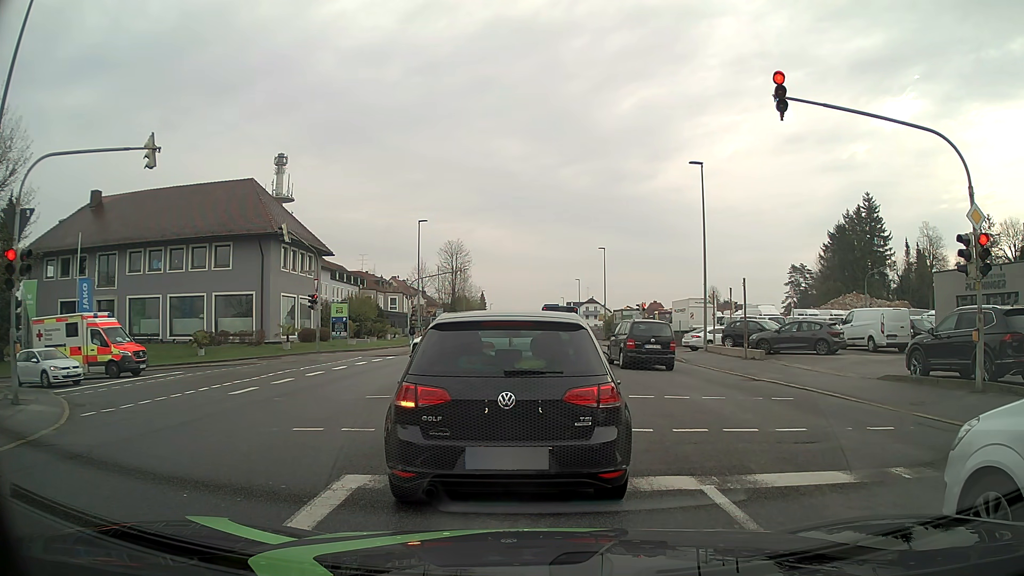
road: tertiary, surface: asphalt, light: Day
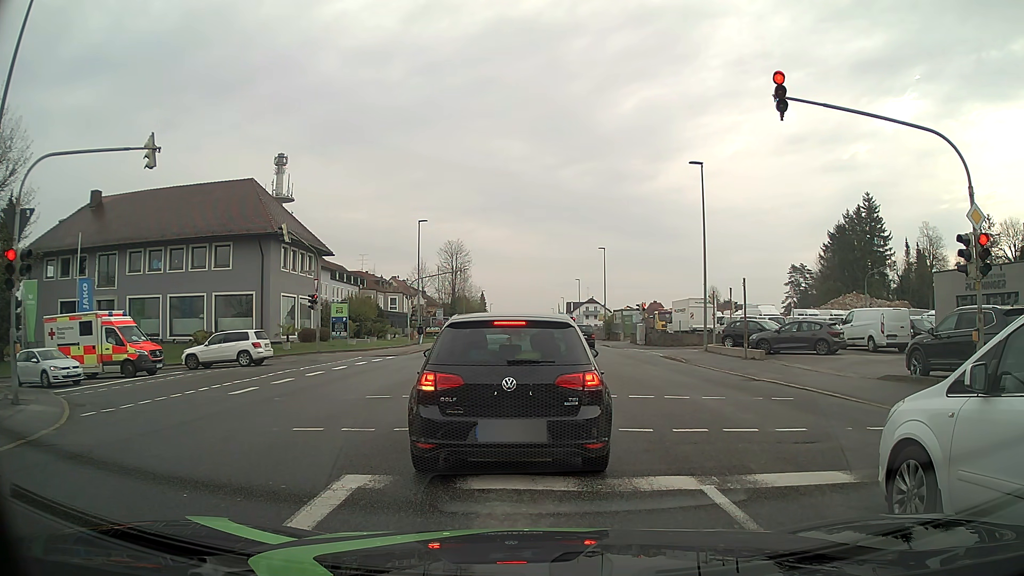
(0.0, 0.0) m; 0°
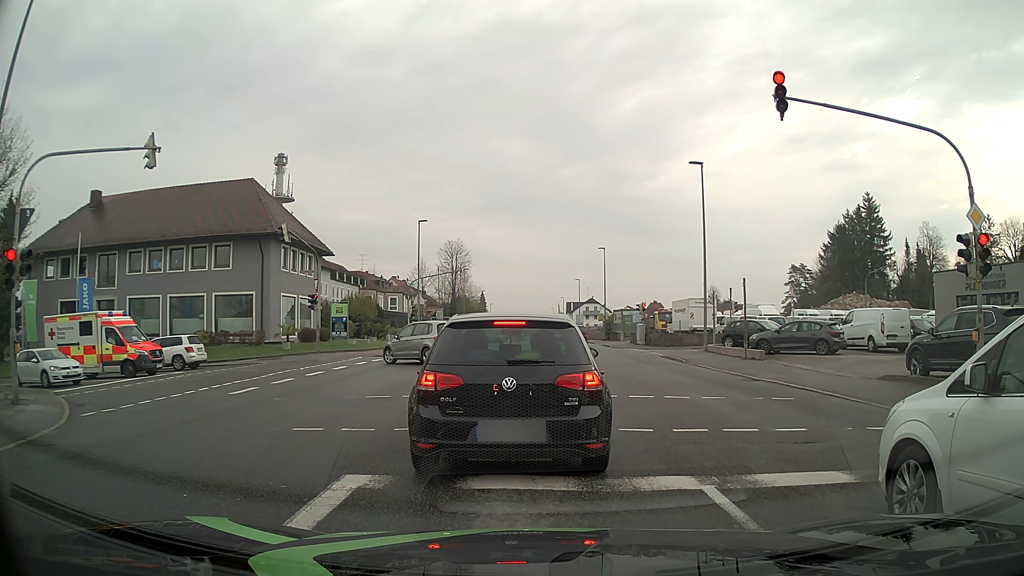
(0.0, 0.0) m; 0°
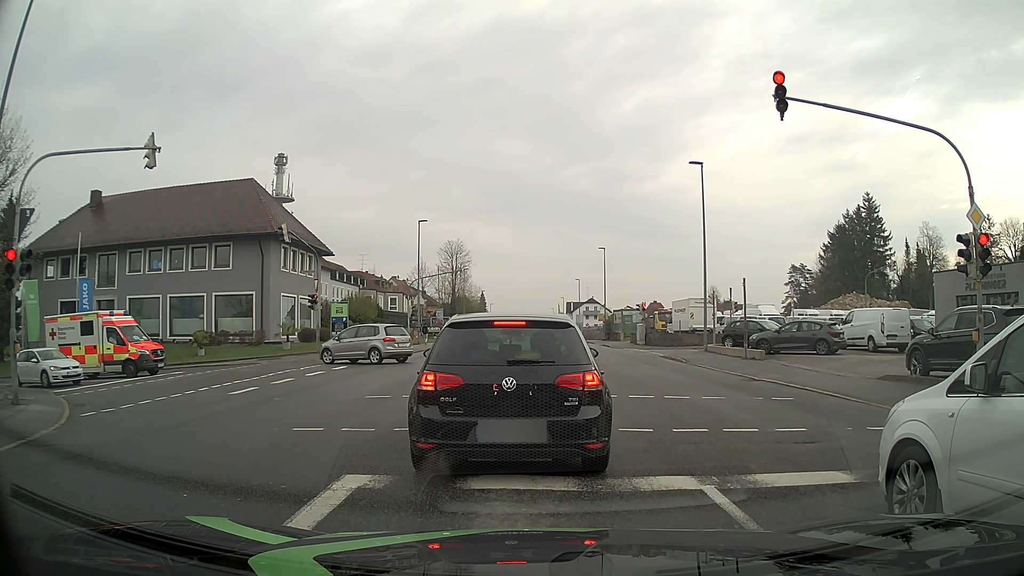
(0.0, 0.0) m; 0°
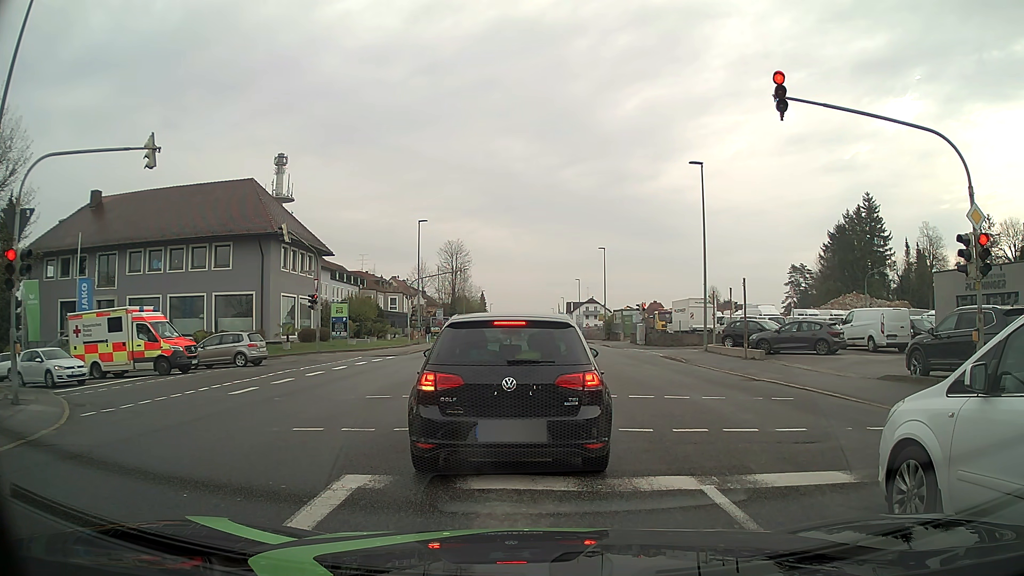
(0.0, 0.0) m; 0°
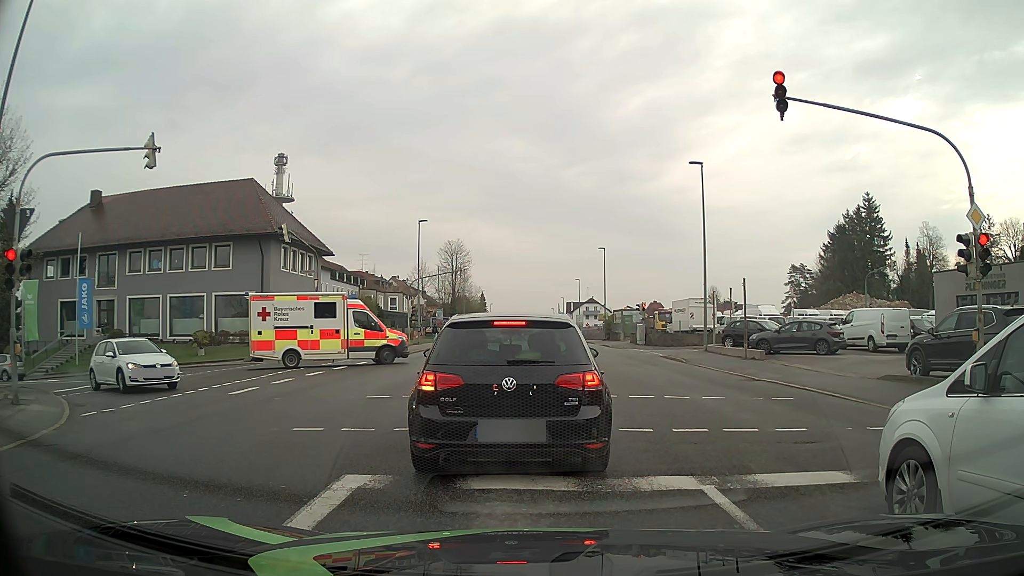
(0.0, 0.0) m; 0°
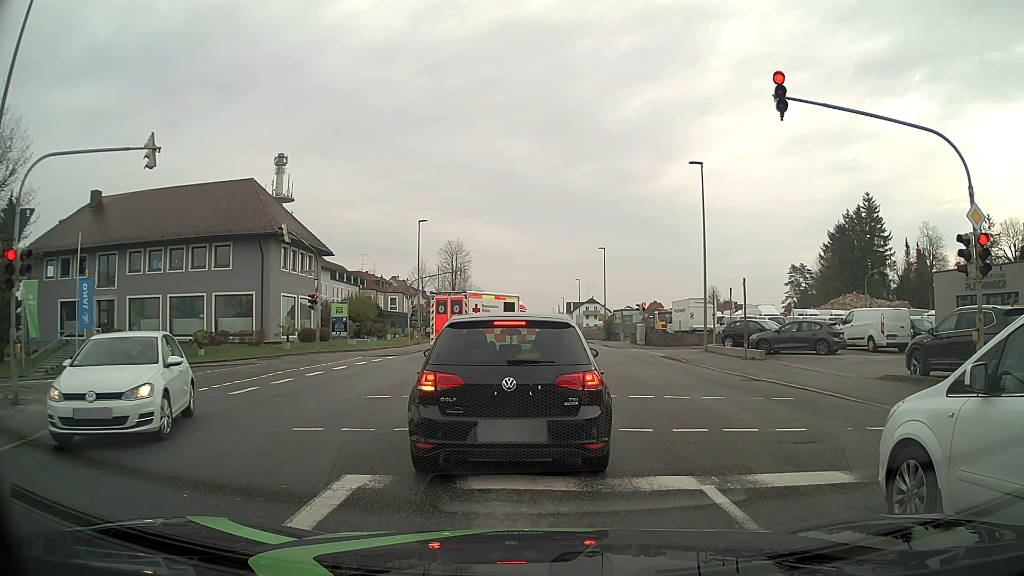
(0.0, 0.0) m; 0°
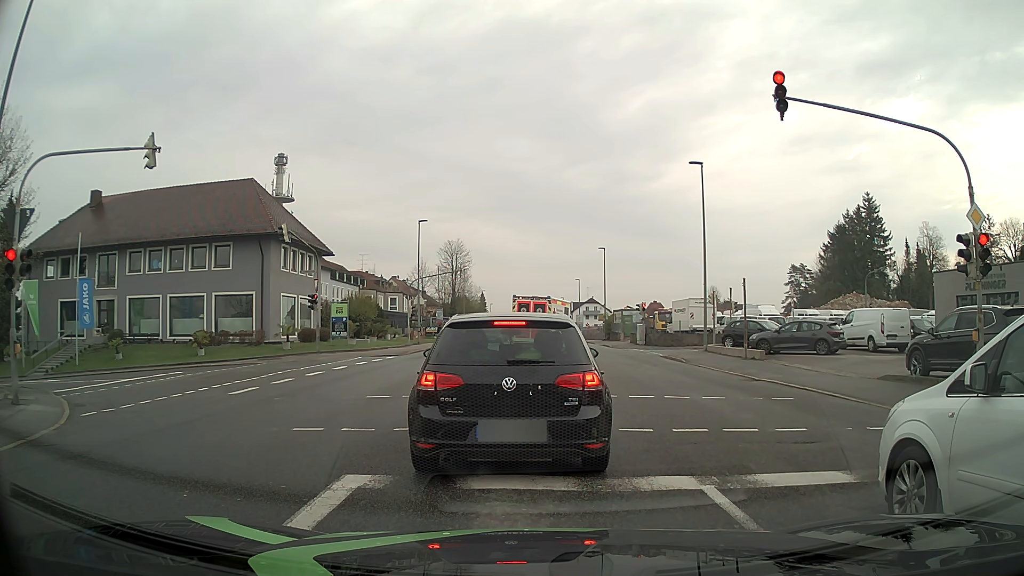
(0.0, 0.0) m; 0°
